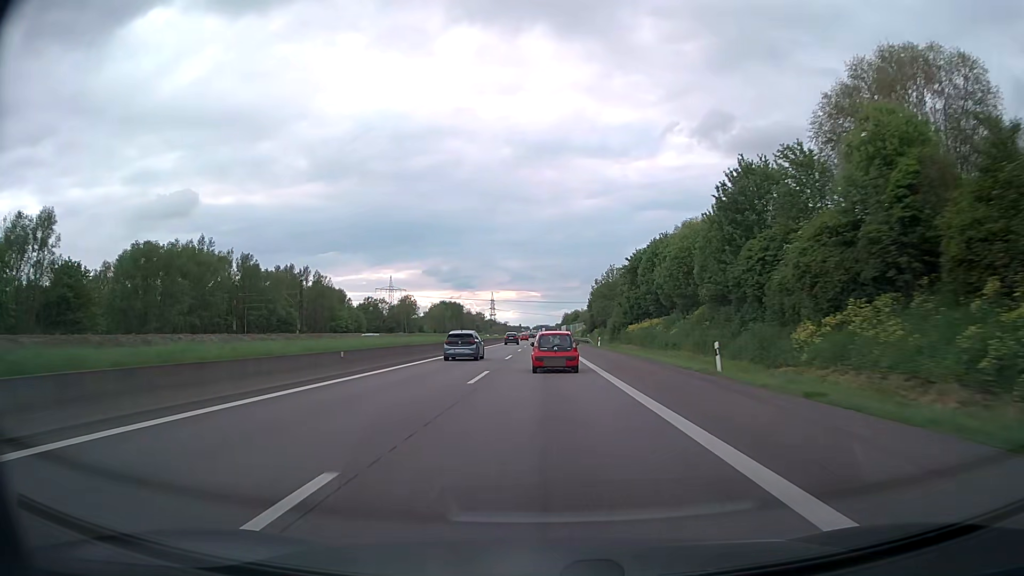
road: motorway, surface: asphalt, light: Day
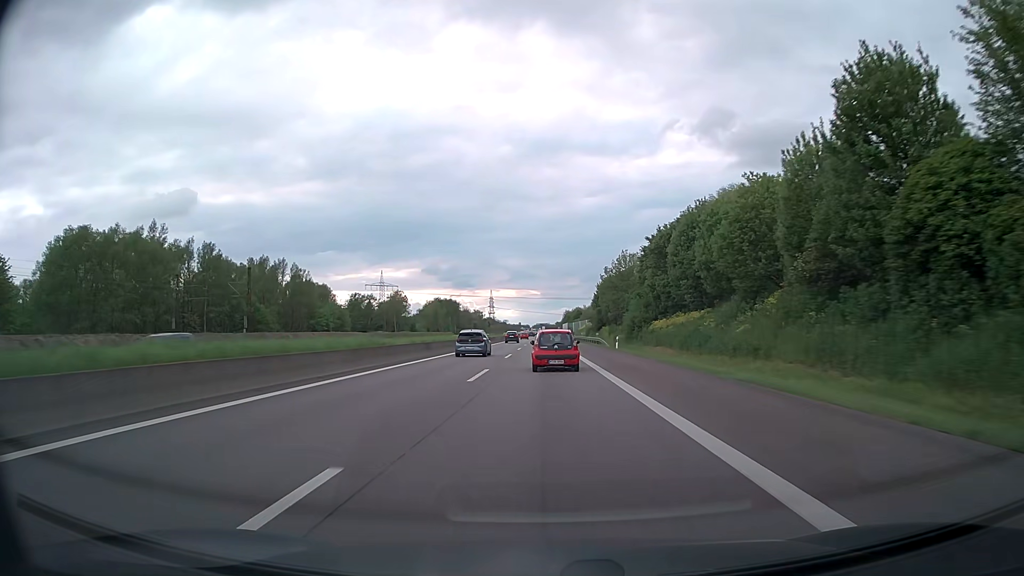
(-0.1, +17.7) m; 0°
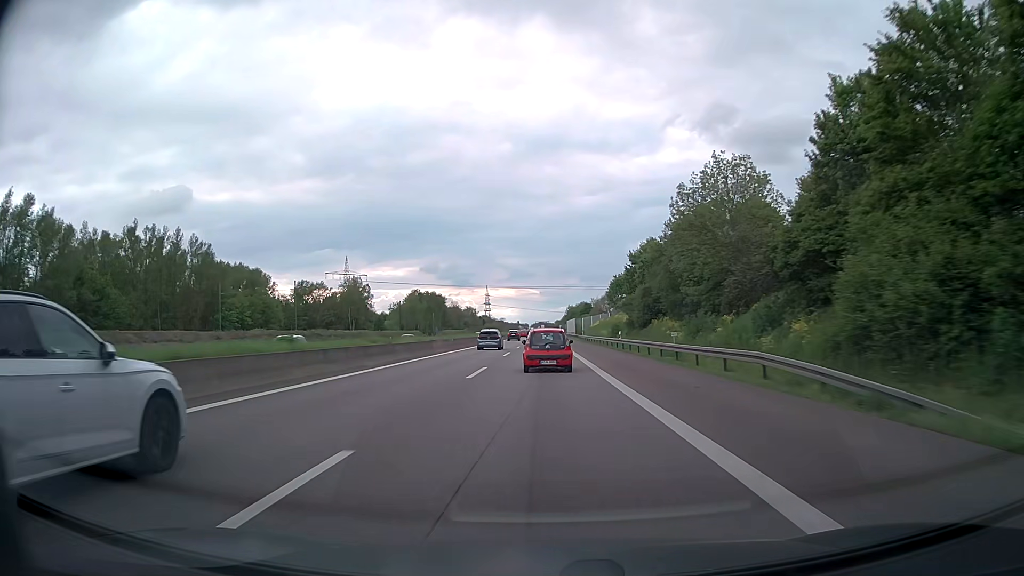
(+0.1, +53.1) m; 0°
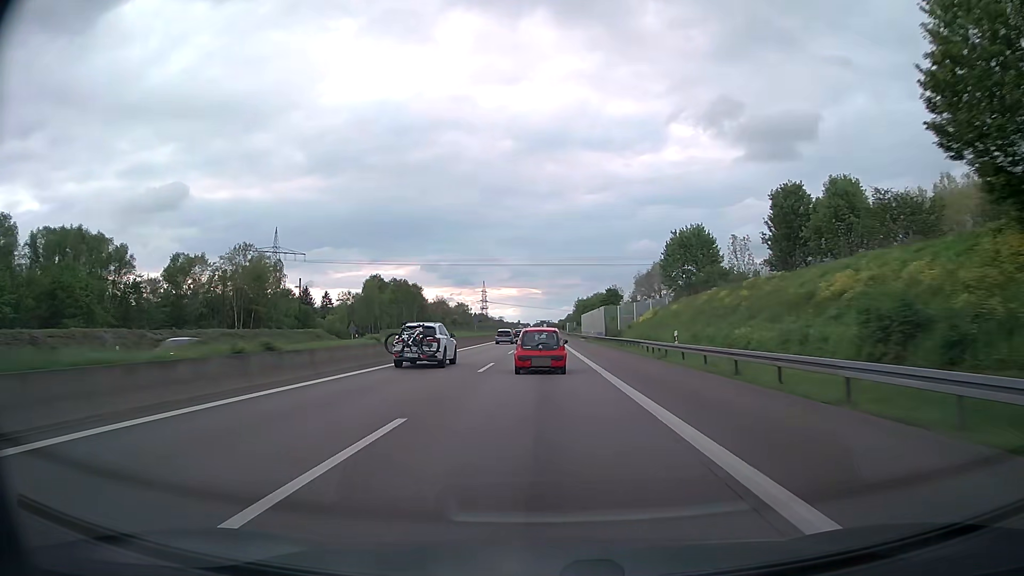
(-0.3, +69.0) m; 0°
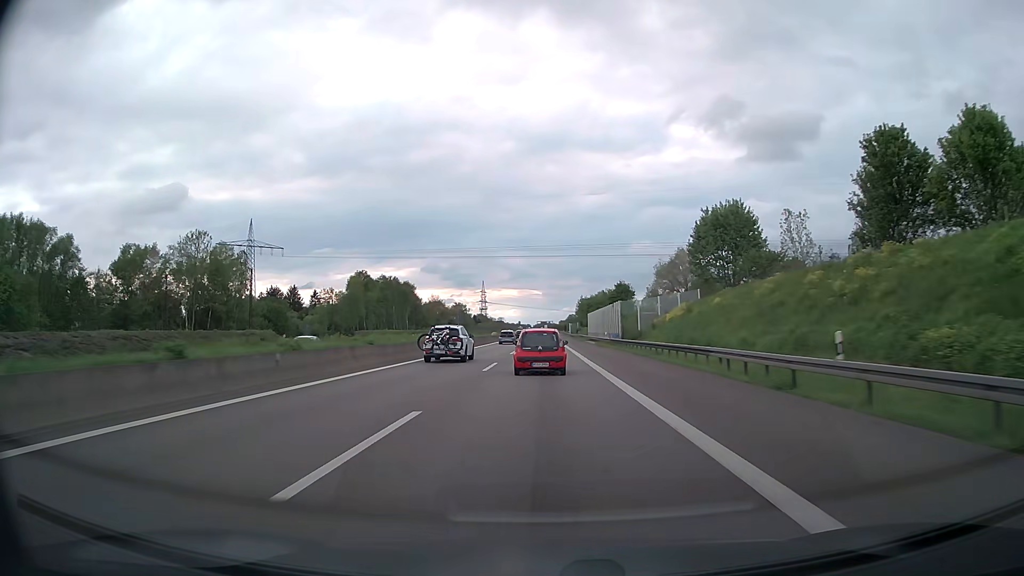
(0.0, +16.9) m; 0°
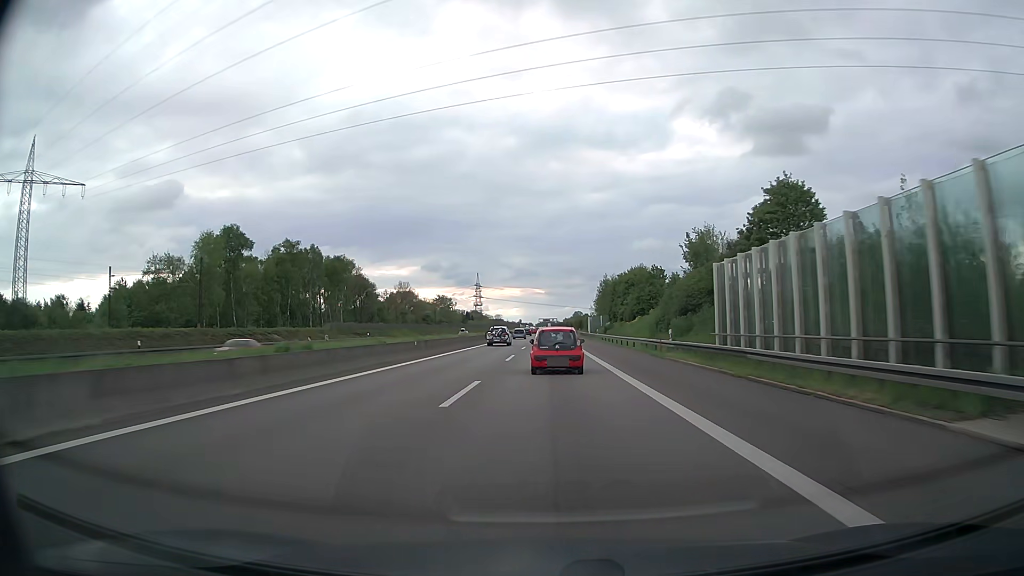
(-0.1, +83.2) m; 0°
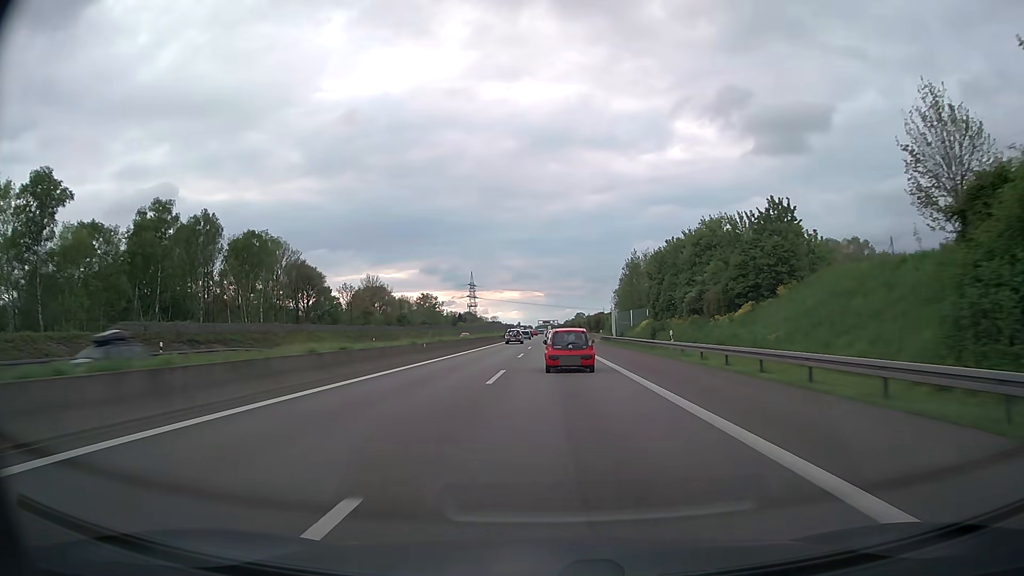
(0.0, +48.2) m; 0°
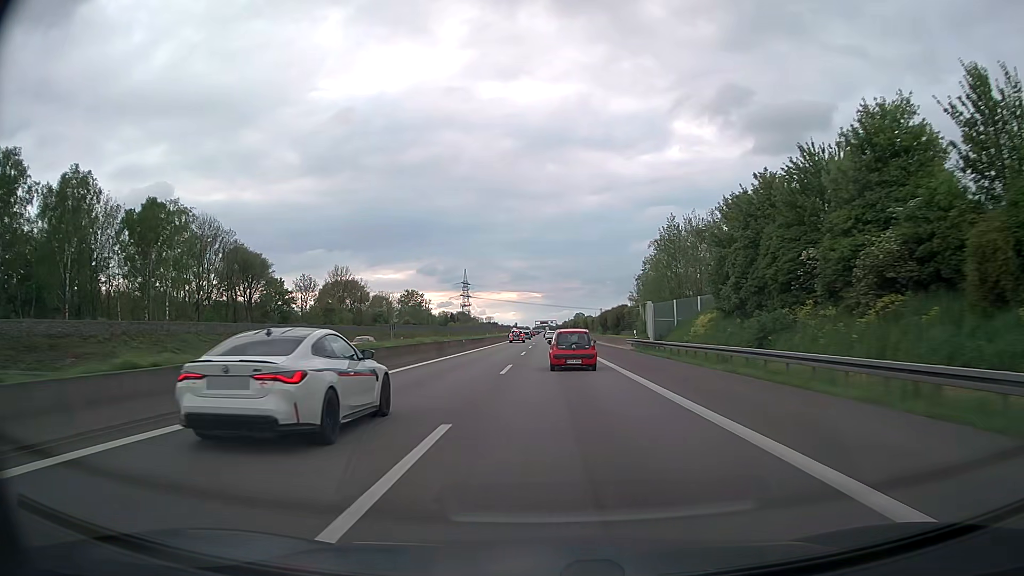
(+0.1, +31.5) m; 0°
(0, +10) (0, +20) (0, +30) (0, +40) (0, +50) (0, +60) (0, +70) (0, +80) (0, +90) (0, +100) m
